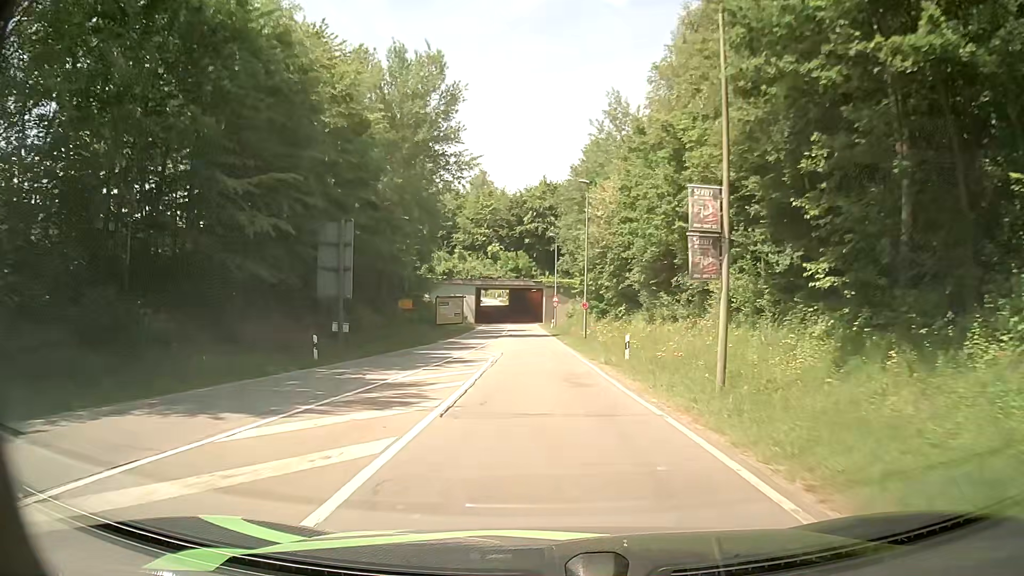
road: secondary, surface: asphalt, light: Day
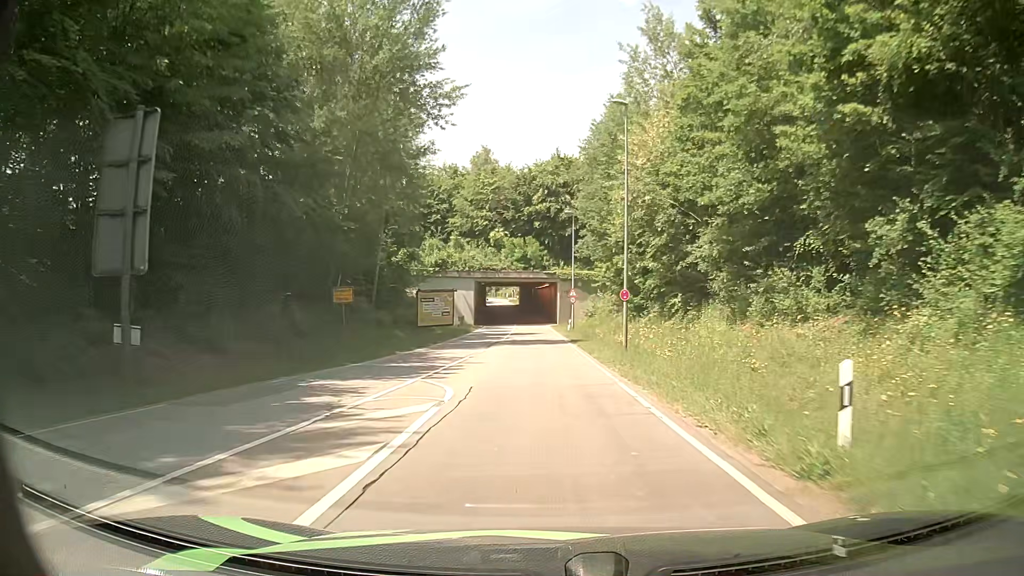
(-0.2, +16.0) m; 0°
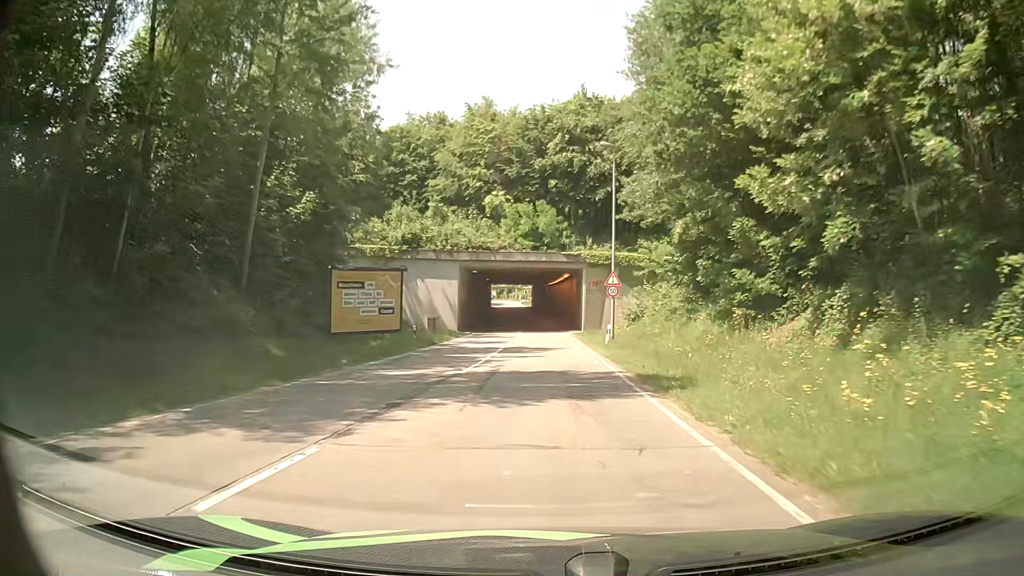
(-0.6, +24.0) m; -2°
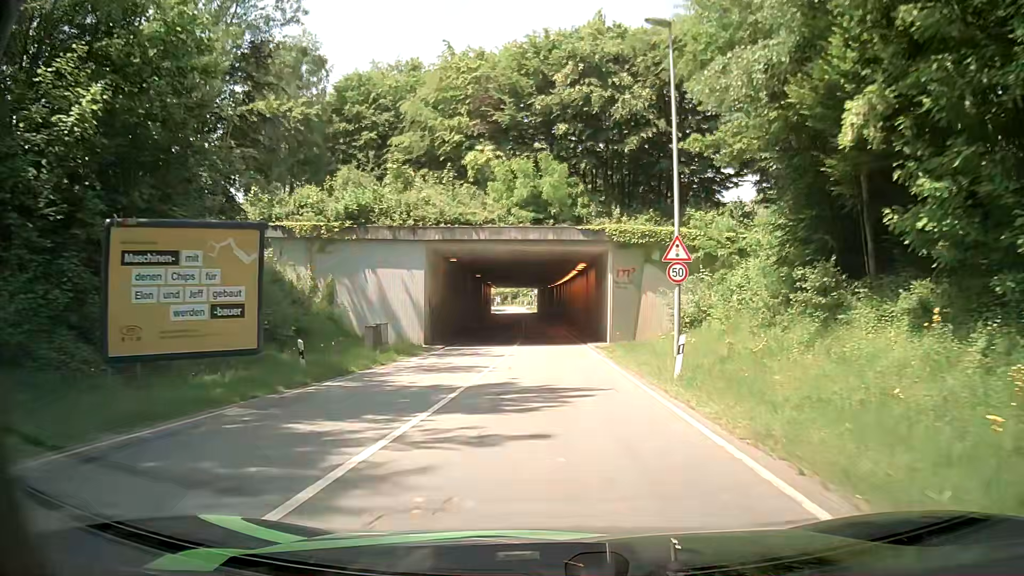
(0.0, +15.8) m; -1°
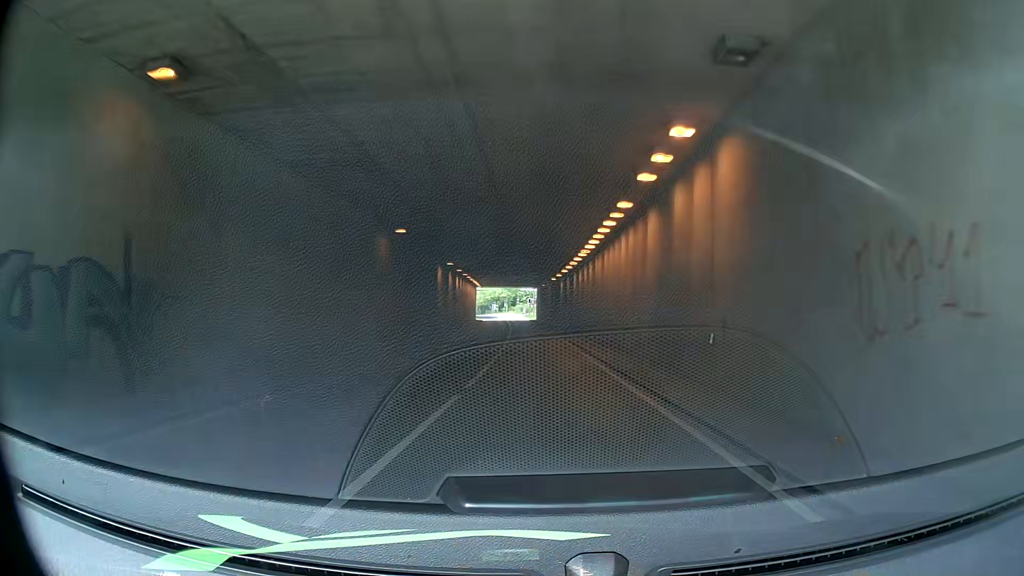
(+0.1, +31.2) m; 0°
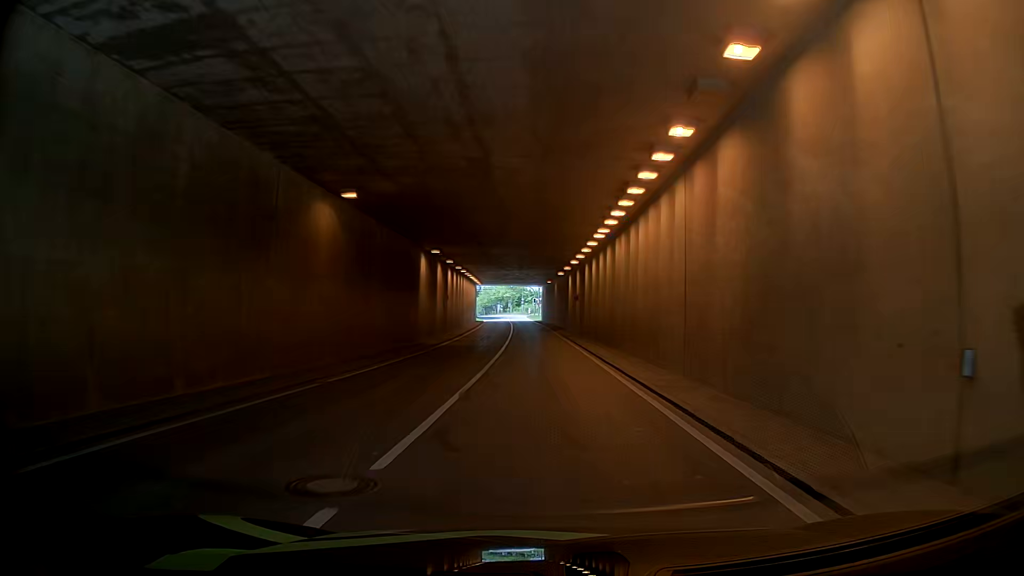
(+0.1, +7.7) m; +1°
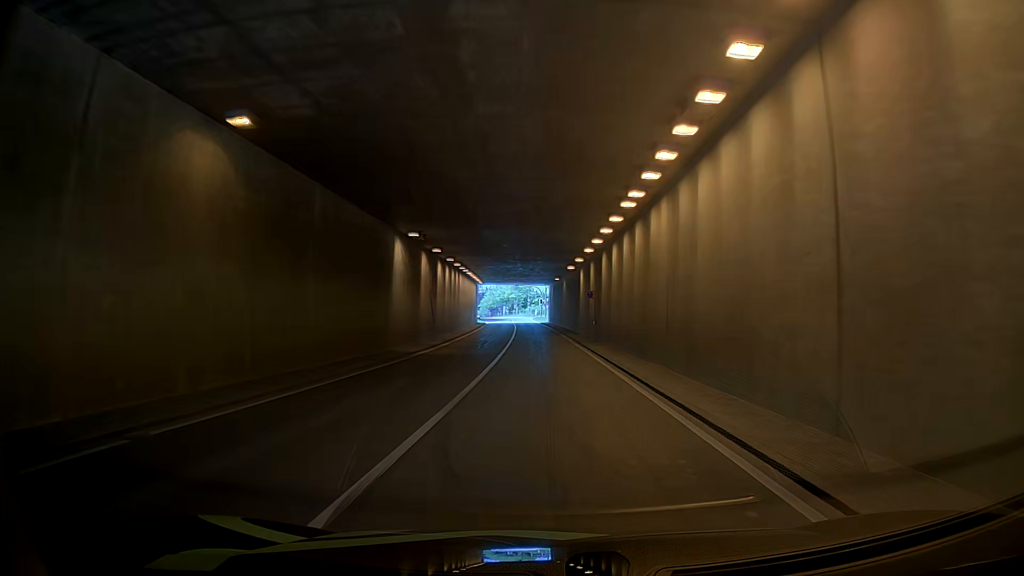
(-0.1, +7.6) m; +1°
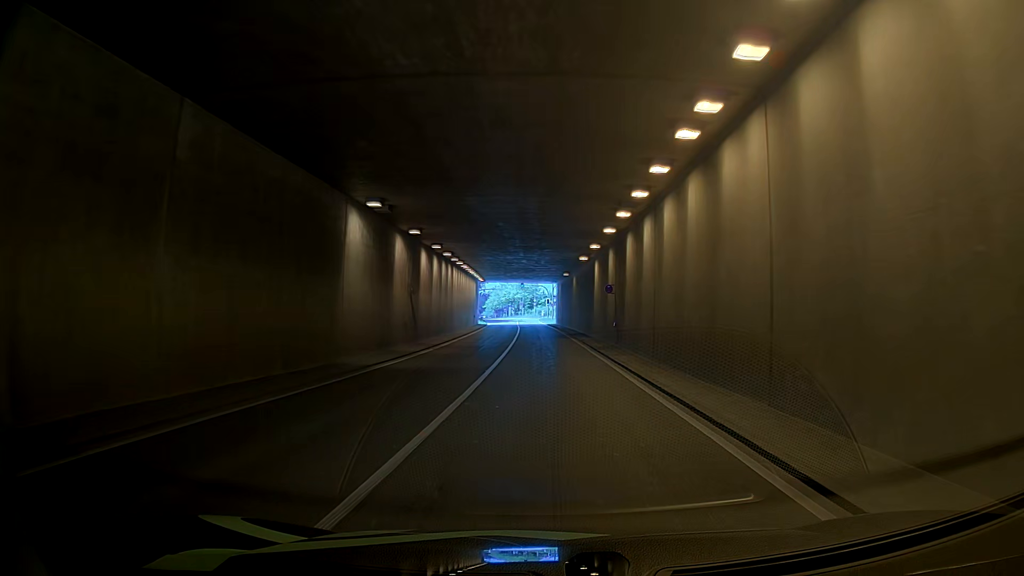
(-0.1, +7.6) m; -1°
